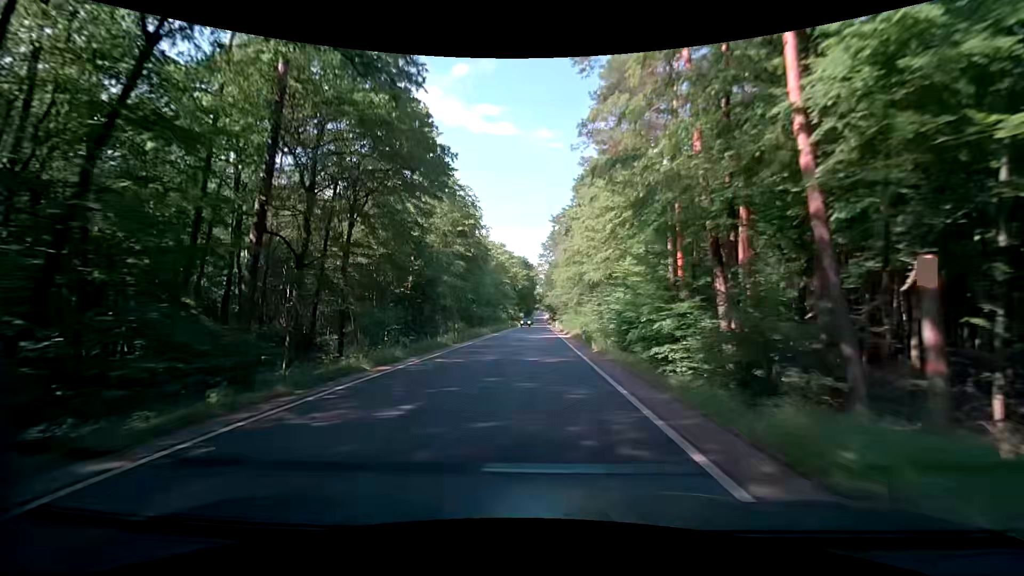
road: secondary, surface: asphalt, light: Day
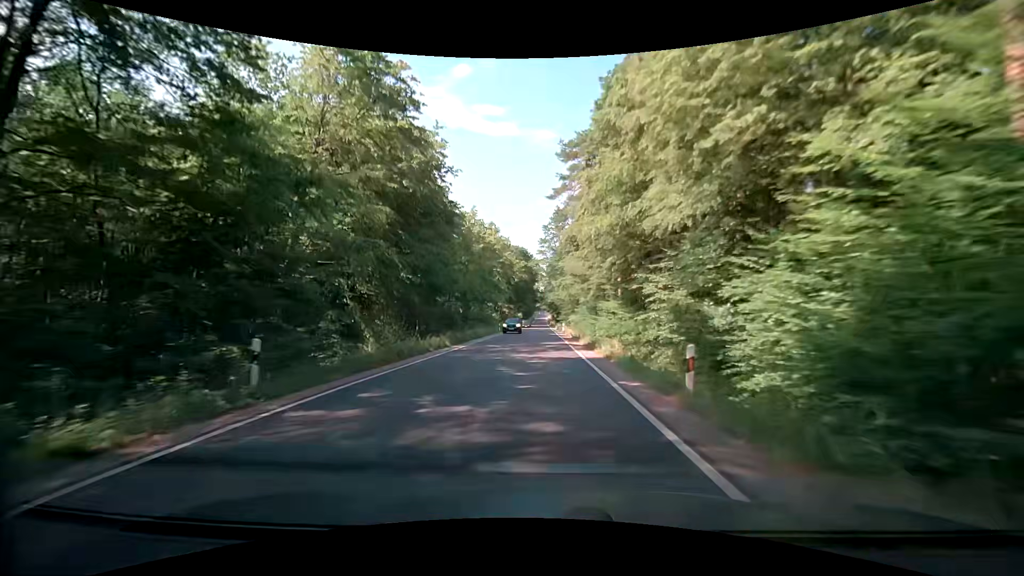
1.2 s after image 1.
(+0.1, +21.5) m; 0°
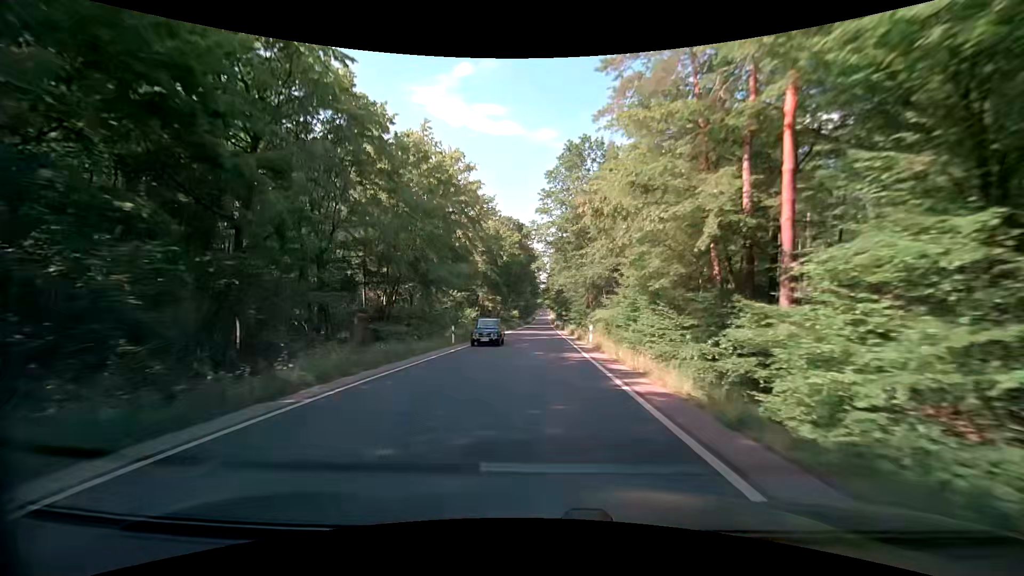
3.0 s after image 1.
(+0.3, +32.3) m; 0°
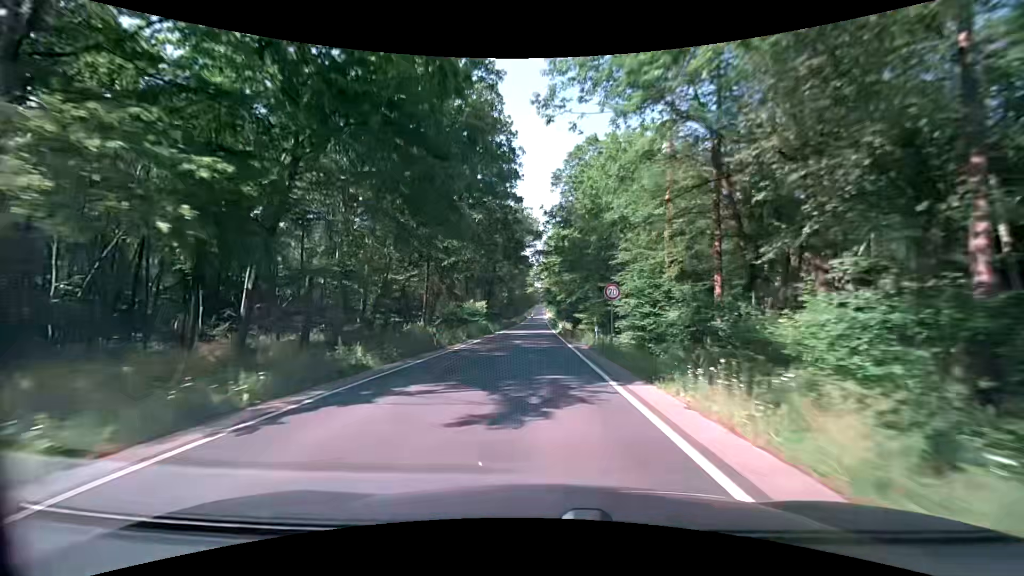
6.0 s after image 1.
(+0.6, +53.8) m; +1°
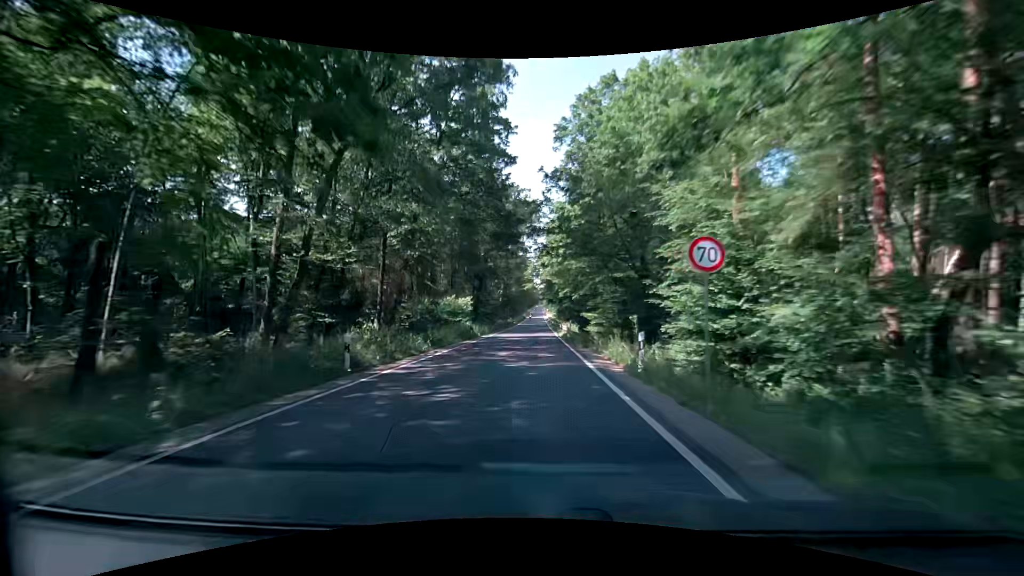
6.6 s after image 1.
(+0.1, +10.8) m; +1°
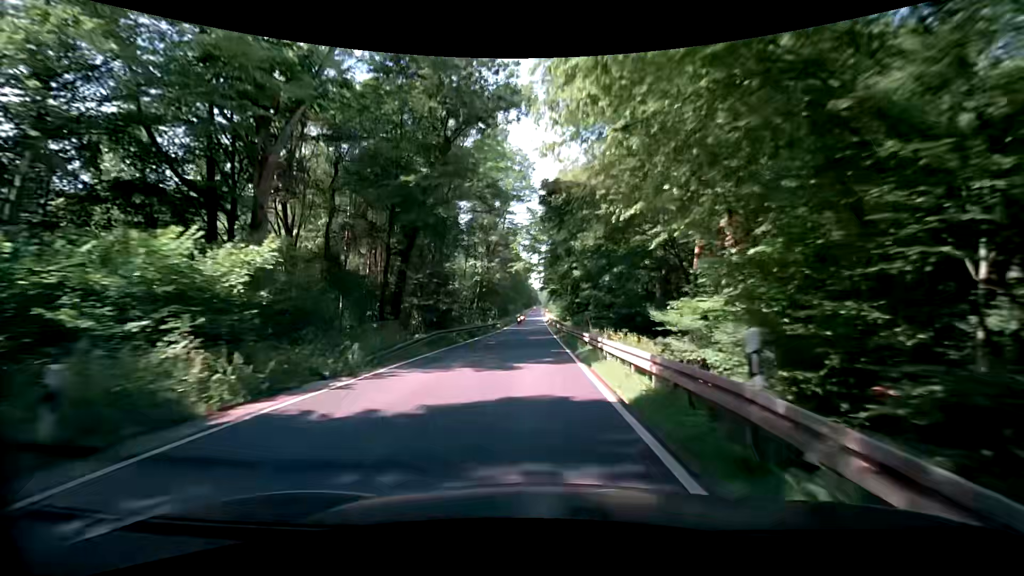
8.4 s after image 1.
(-0.2, +32.2) m; 0°
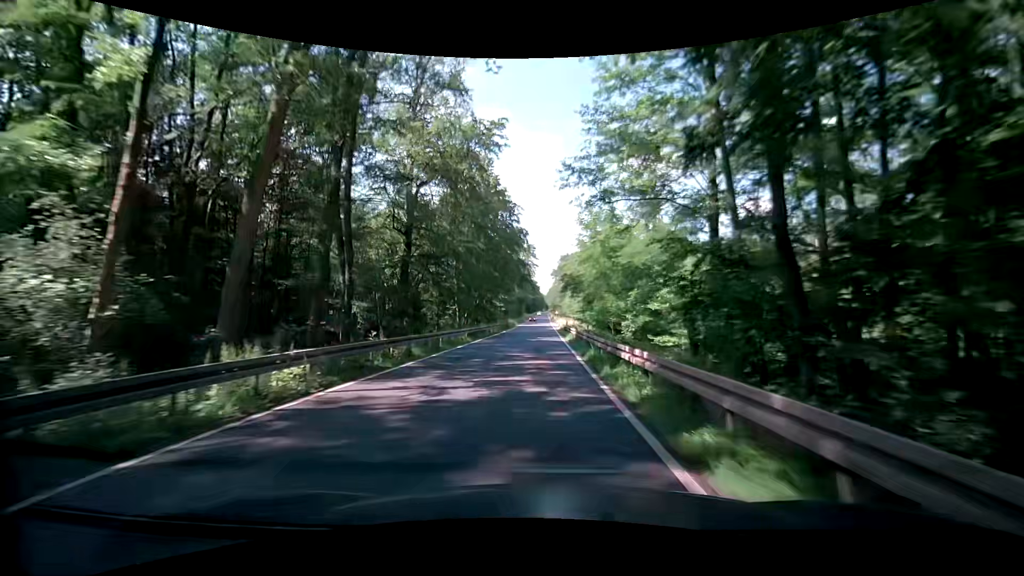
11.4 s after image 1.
(-0.7, +53.6) m; -2°
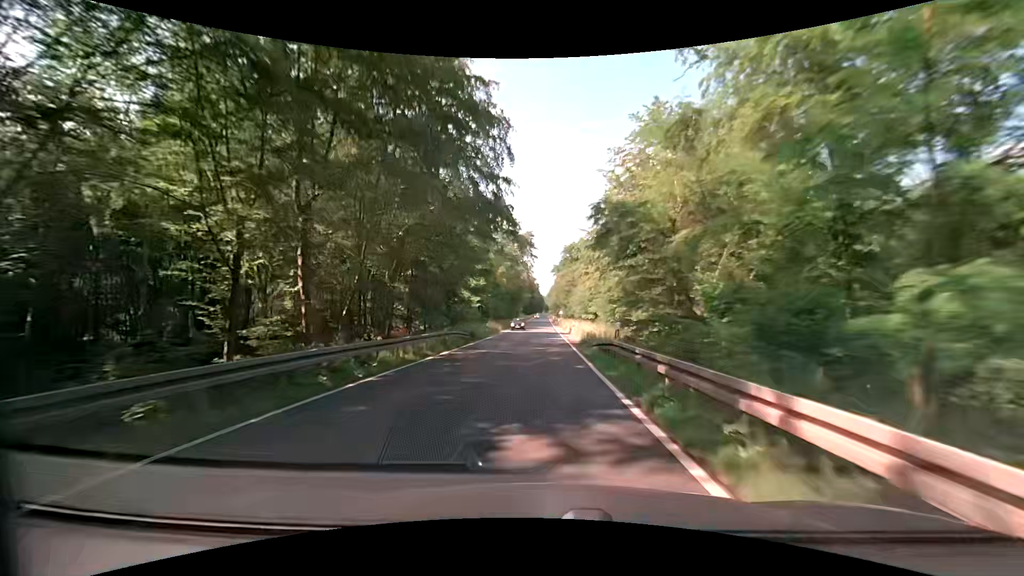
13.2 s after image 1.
(+0.3, +32.1) m; 0°
(0, +10) (0, +20) (0, +30) (0, +40) (0, +50) (0, +60) (0, +70) (0, +80) (0, +90) (+1, +100) m
